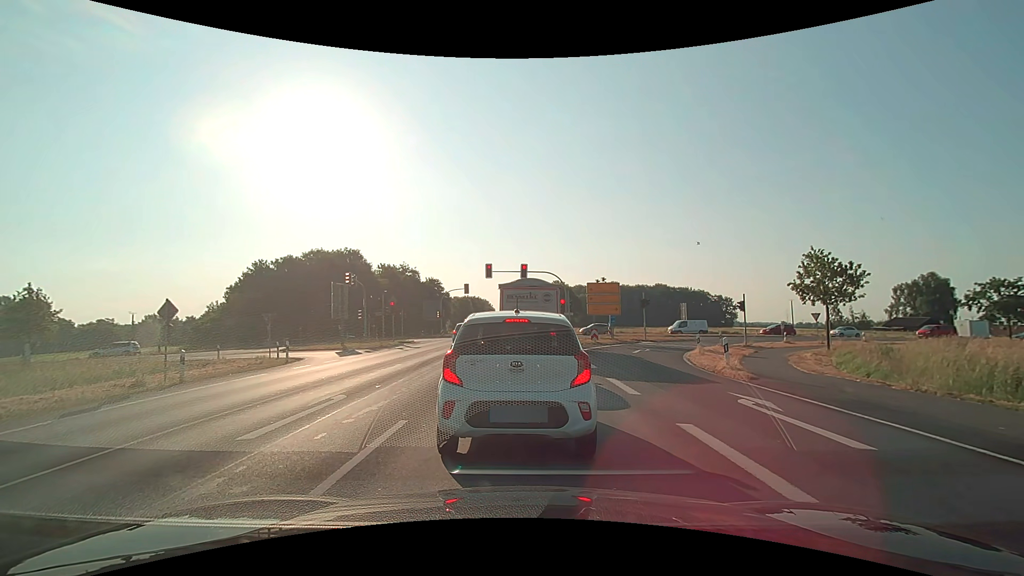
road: primary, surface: asphalt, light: Day
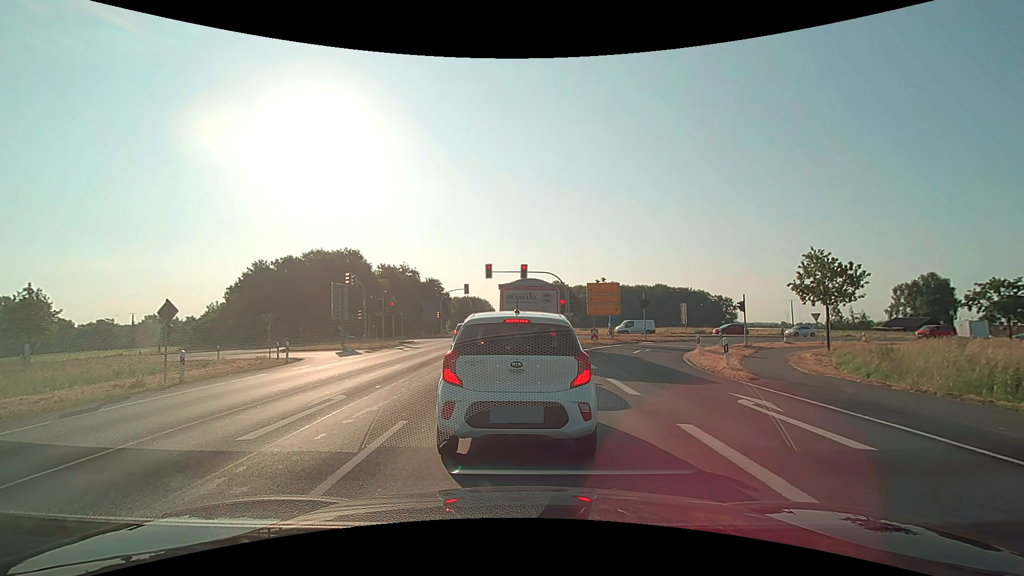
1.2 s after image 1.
(0.0, 0.0) m; 0°
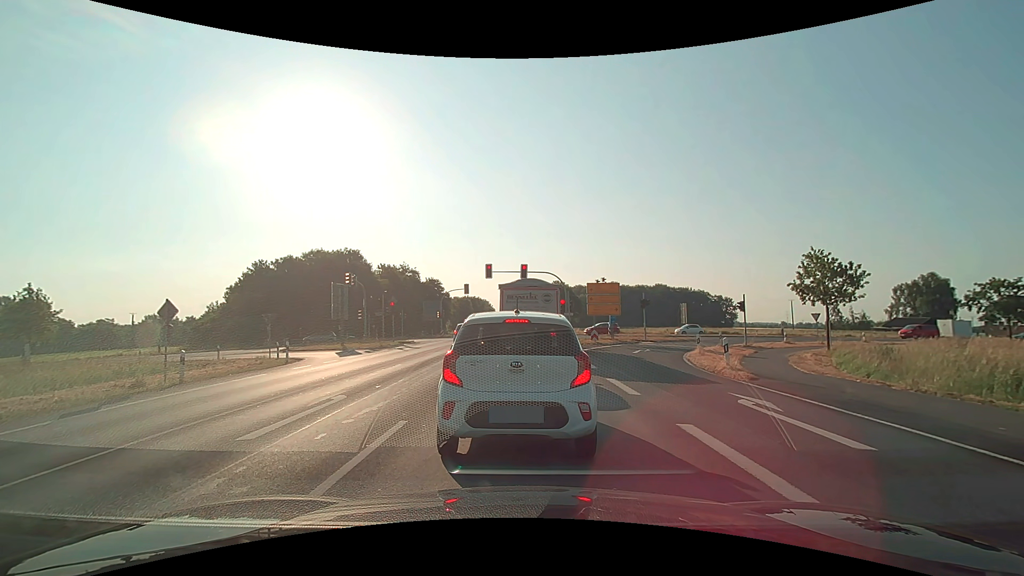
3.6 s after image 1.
(0.0, 0.0) m; 0°
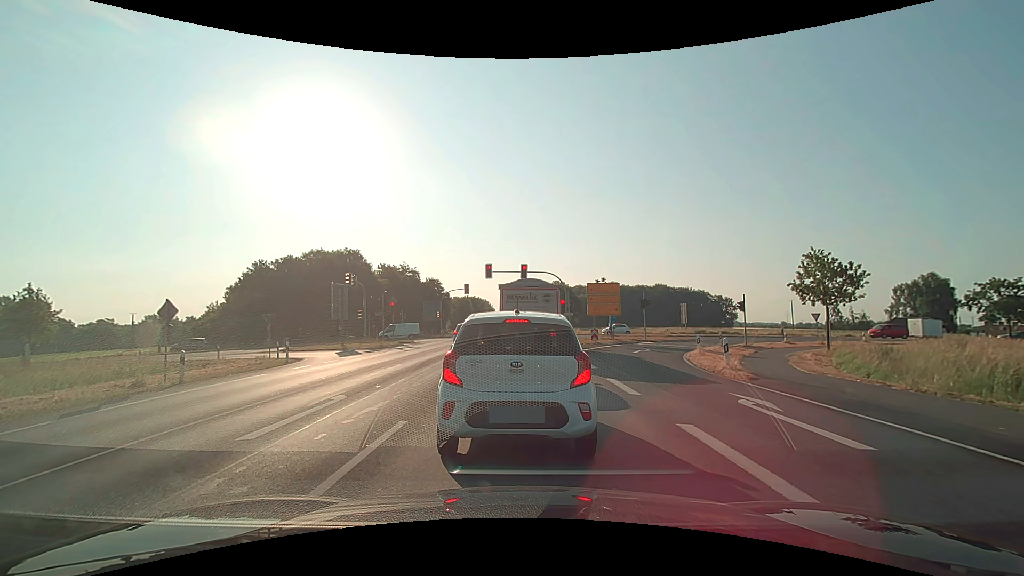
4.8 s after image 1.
(0.0, 0.0) m; 0°
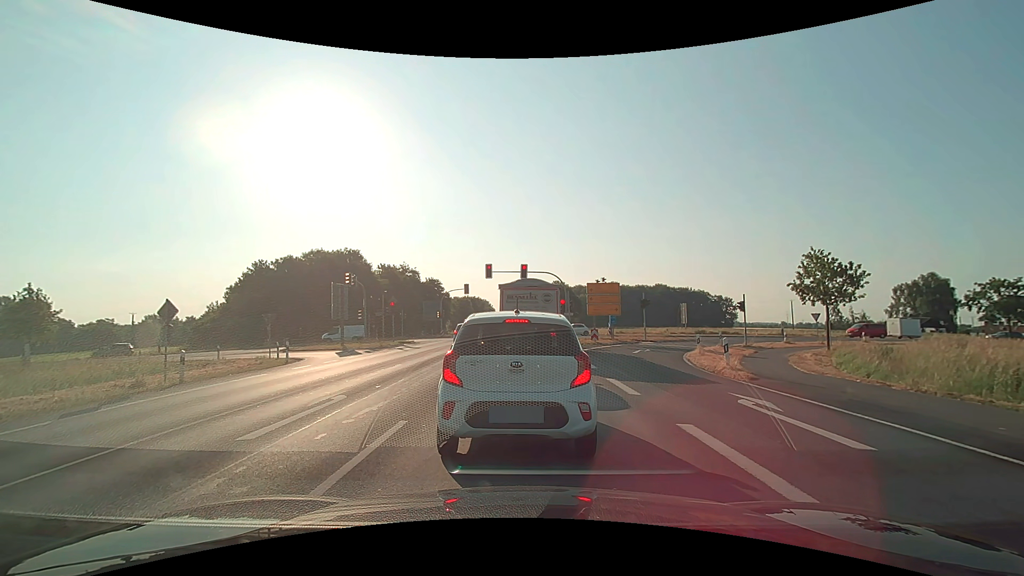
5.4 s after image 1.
(0.0, 0.0) m; 0°
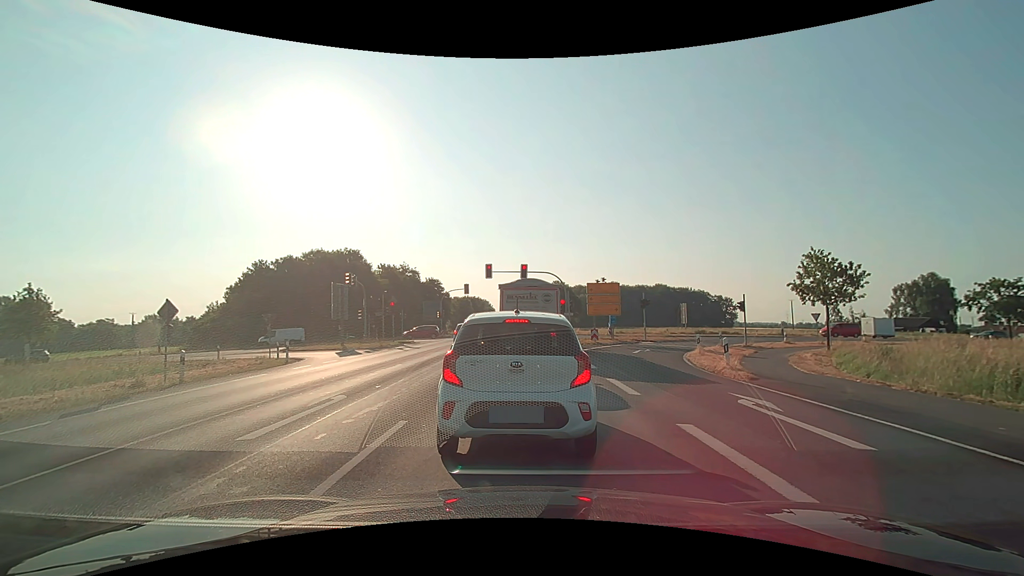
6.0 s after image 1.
(0.0, 0.0) m; 0°
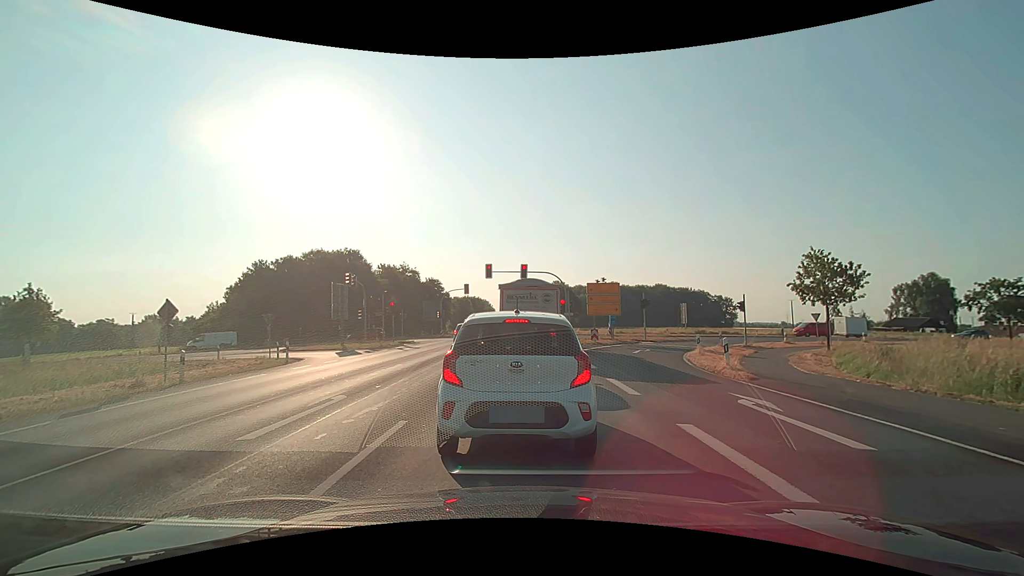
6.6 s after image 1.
(0.0, 0.0) m; 0°
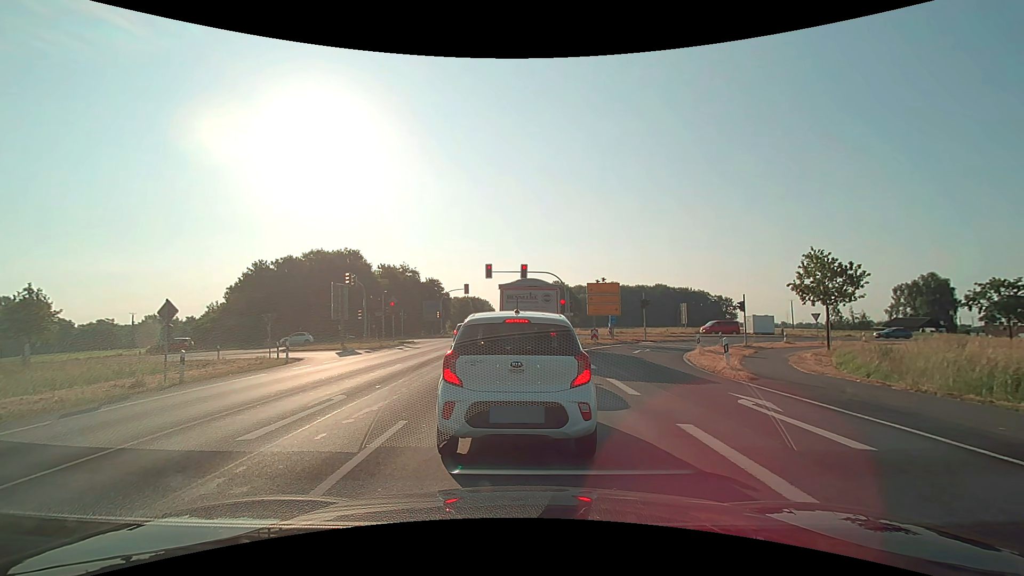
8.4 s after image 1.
(0.0, 0.0) m; 0°
(0, +10) (0, +20) (0, +30) (0, +40) (0, +50) (0, +60) (0, +70) (+1, +80) (+1, +90) (+1, +100) m
